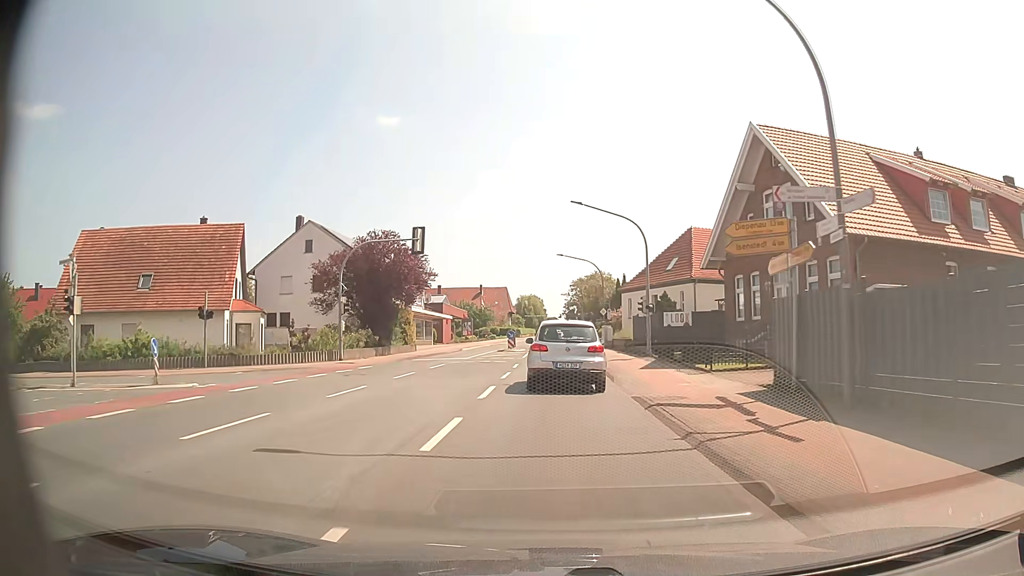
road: primary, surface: asphalt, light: Day
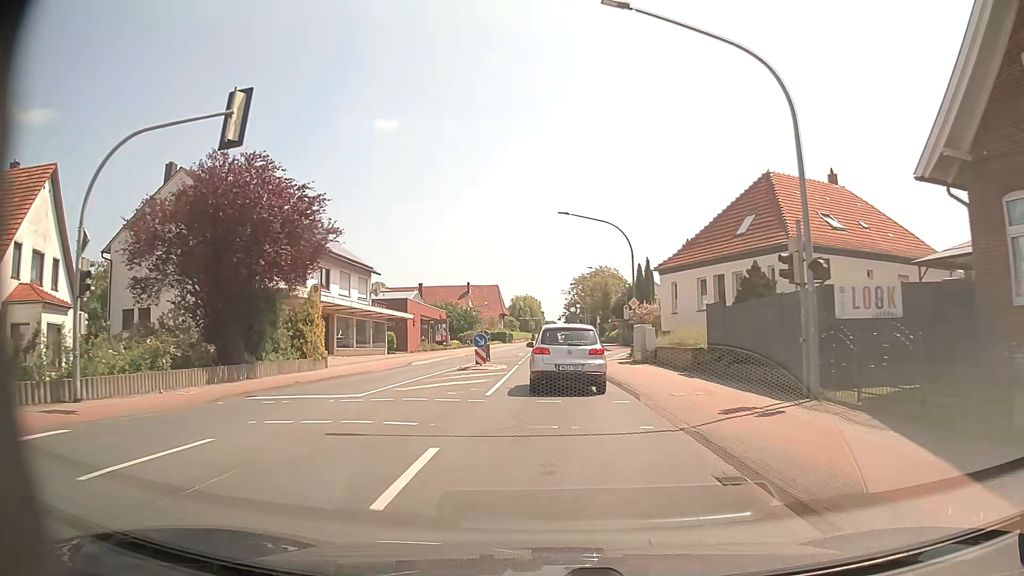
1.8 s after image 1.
(-0.1, +20.9) m; 0°
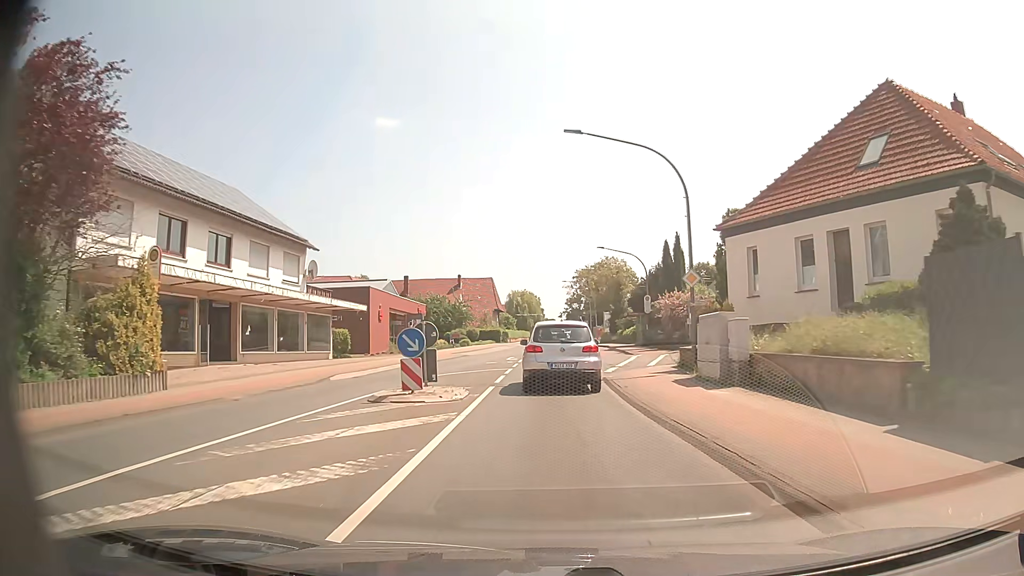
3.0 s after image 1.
(+0.1, +14.1) m; 0°
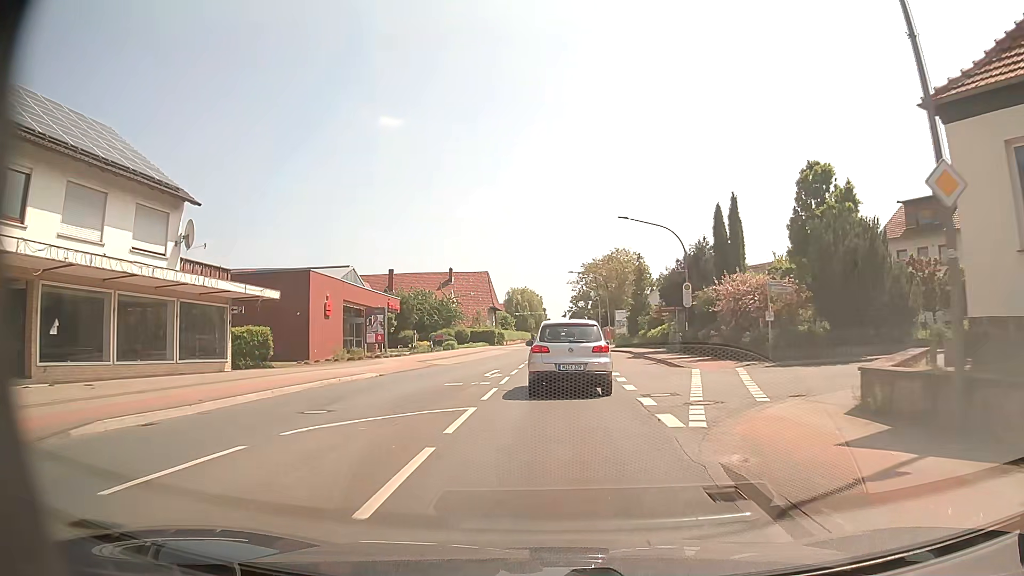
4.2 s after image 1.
(-0.1, +13.9) m; 0°
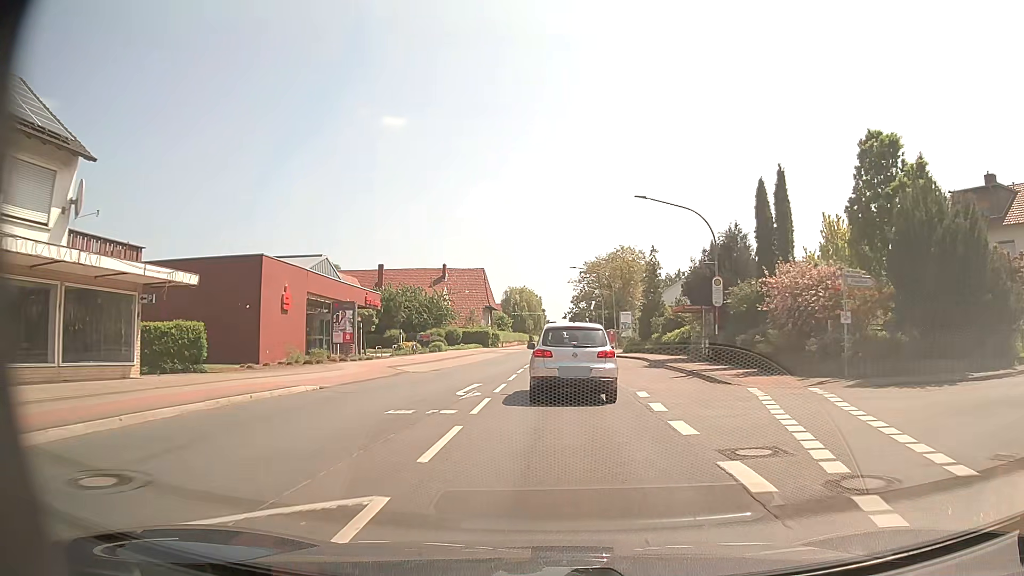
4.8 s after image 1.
(0.0, +6.8) m; 0°
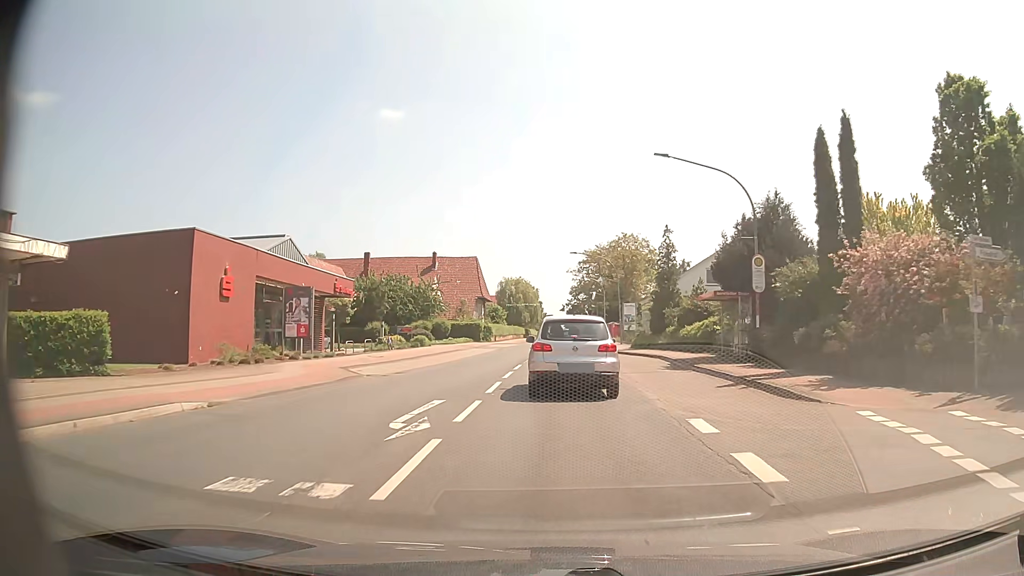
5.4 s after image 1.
(0.0, +6.5) m; 0°
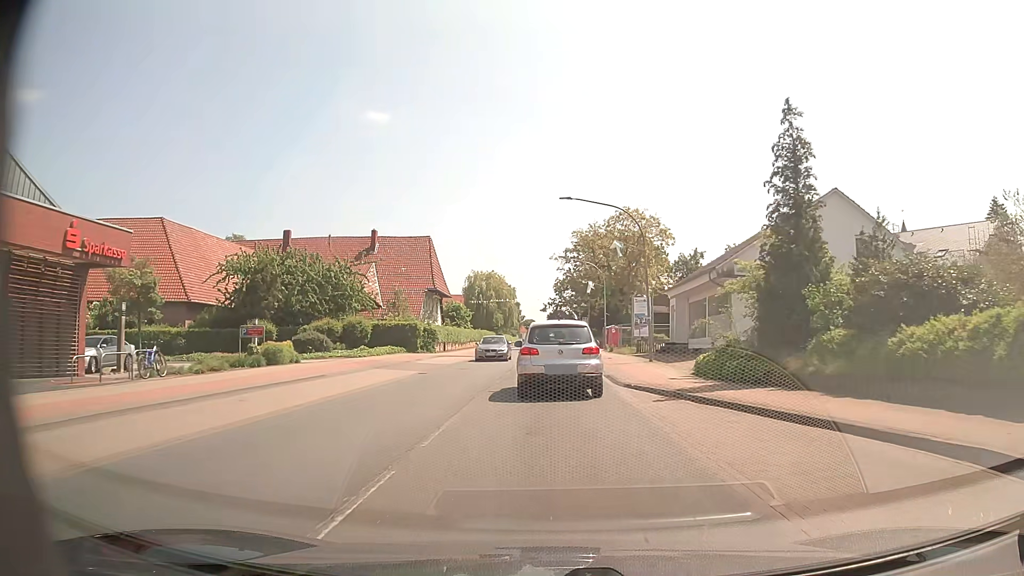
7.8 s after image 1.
(+0.3, +24.5) m; +1°
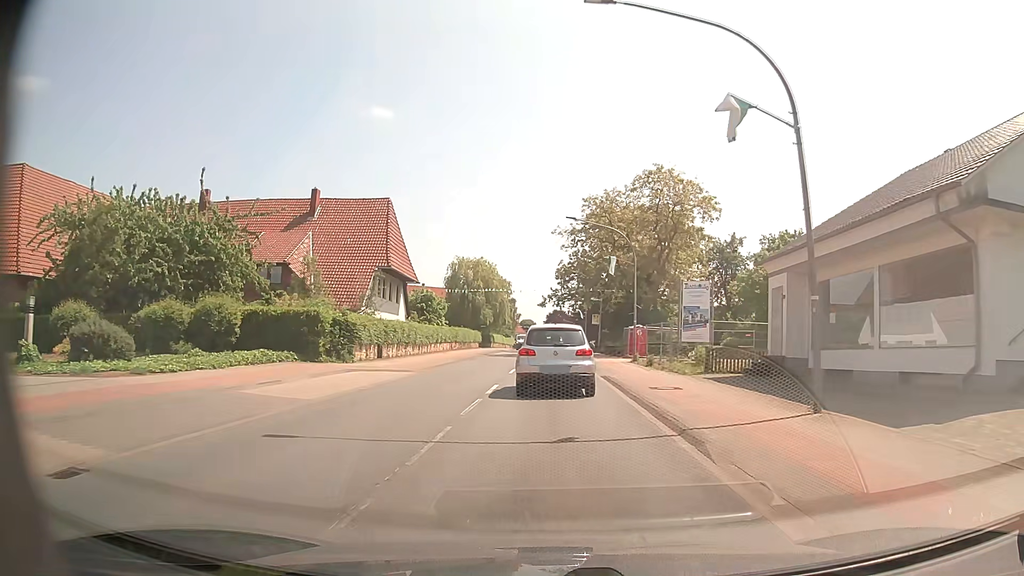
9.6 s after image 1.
(+0.1, +19.6) m; 0°
(0, +10) (0, +20) (0, +30) (0, +40) (+1, +50) (+1, +60) (+1, +70) (+1, +80) (+1, +90) (+1, +100) m
